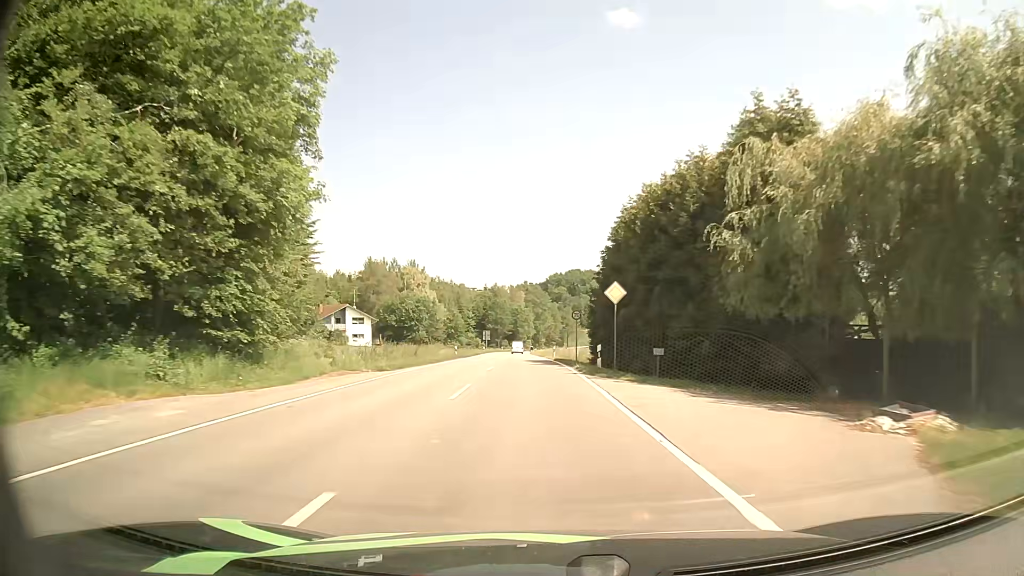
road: tertiary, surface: asphalt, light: Day
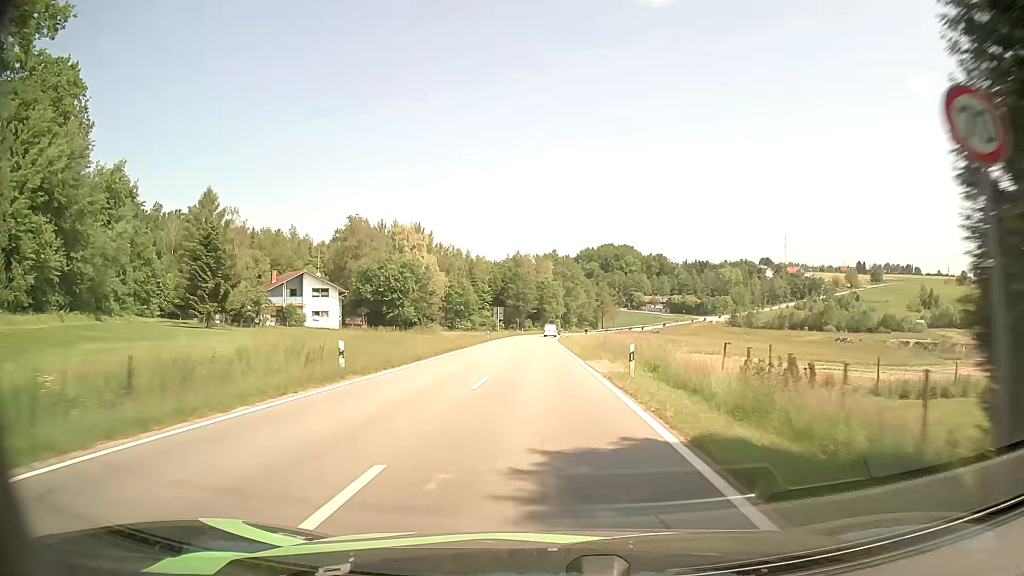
(-1.3, +36.3) m; -3°
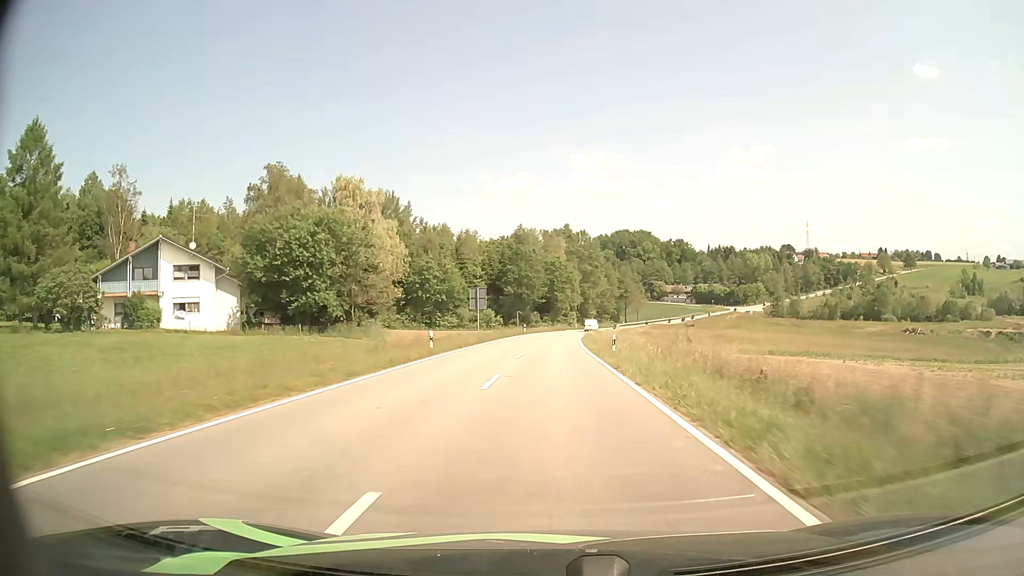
(-0.5, +38.6) m; -1°
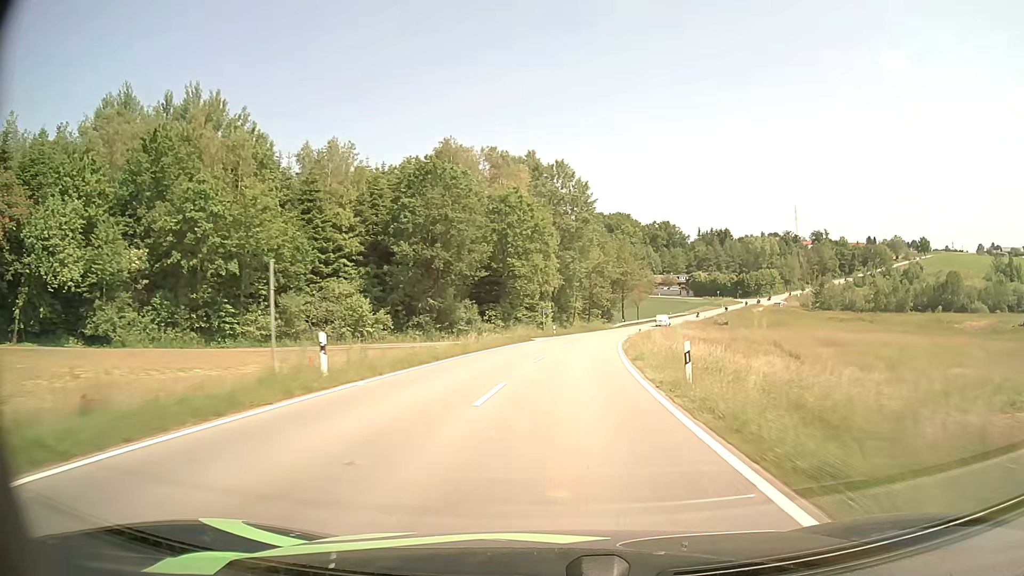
(+1.2, +64.7) m; +3°
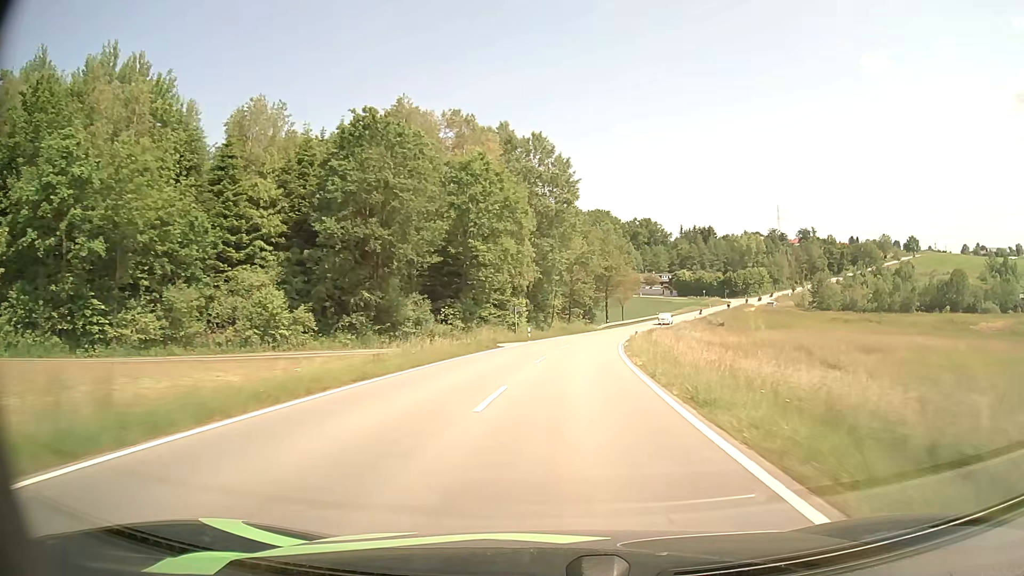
(+0.2, +12.8) m; +2°
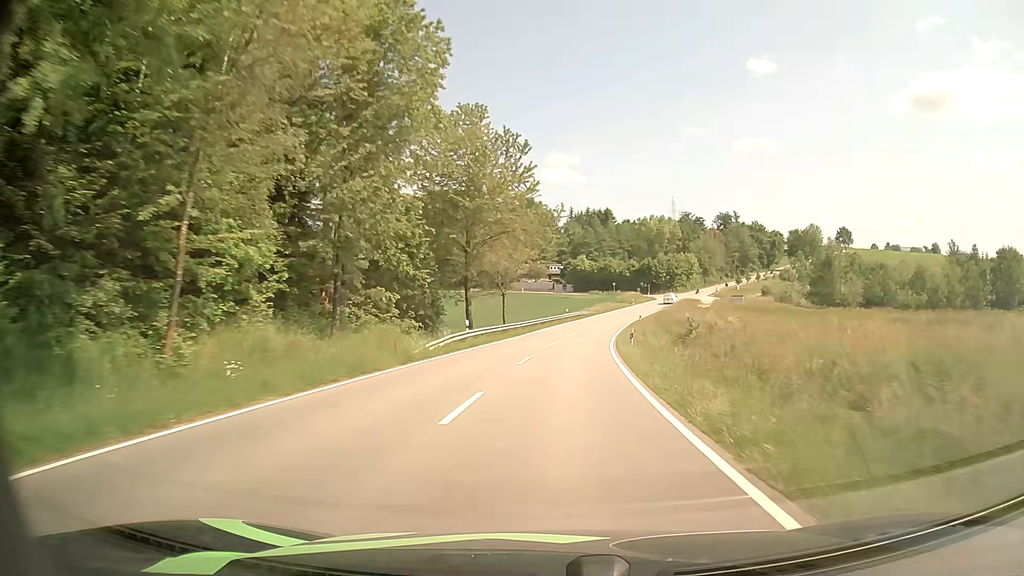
(+6.1, +63.2) m; +11°
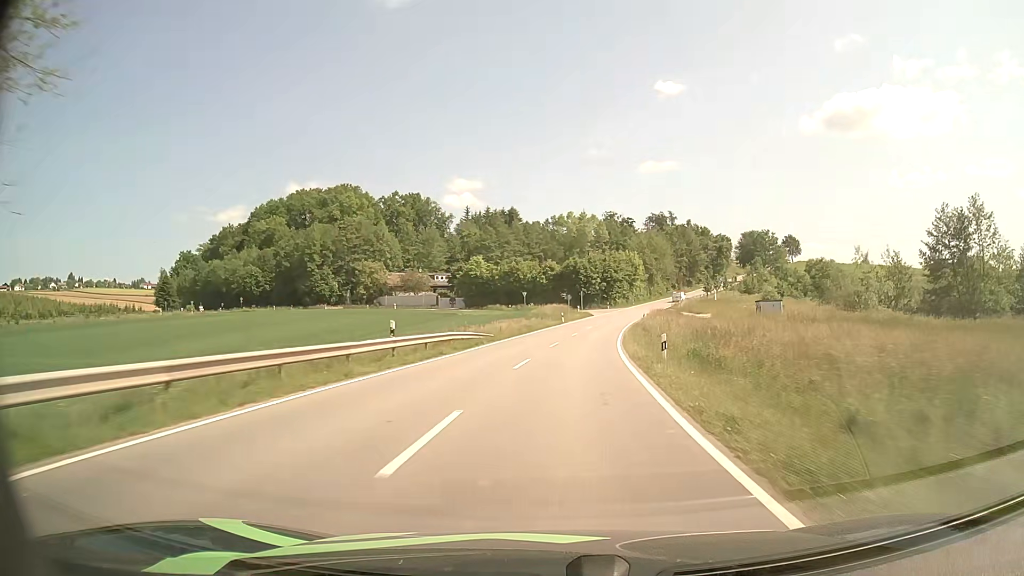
(+3.7, +52.5) m; +8°
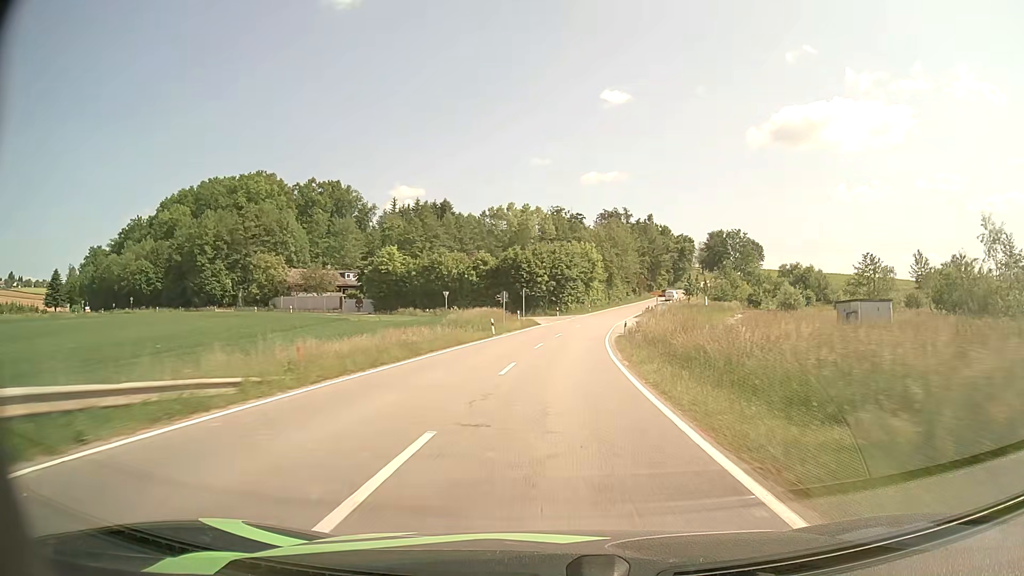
(+1.2, +26.7) m; +5°
(0, +10) (+1, +20) (+1, +30) (+2, +40) (+3, +50) (+5, +60) (+7, +70) (+9, +79) (+11, +89) (+14, +99) m
